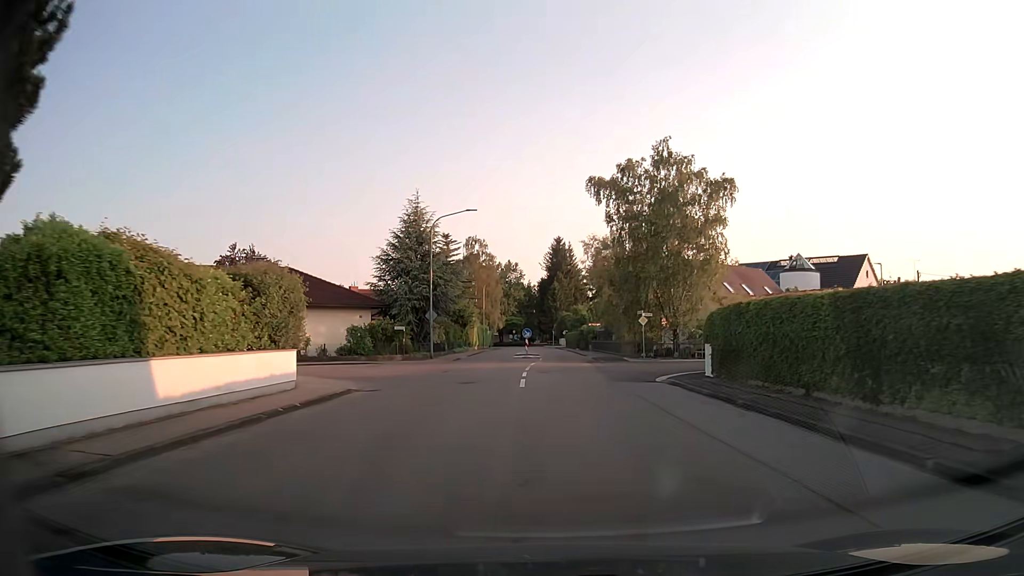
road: tertiary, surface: asphalt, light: Day
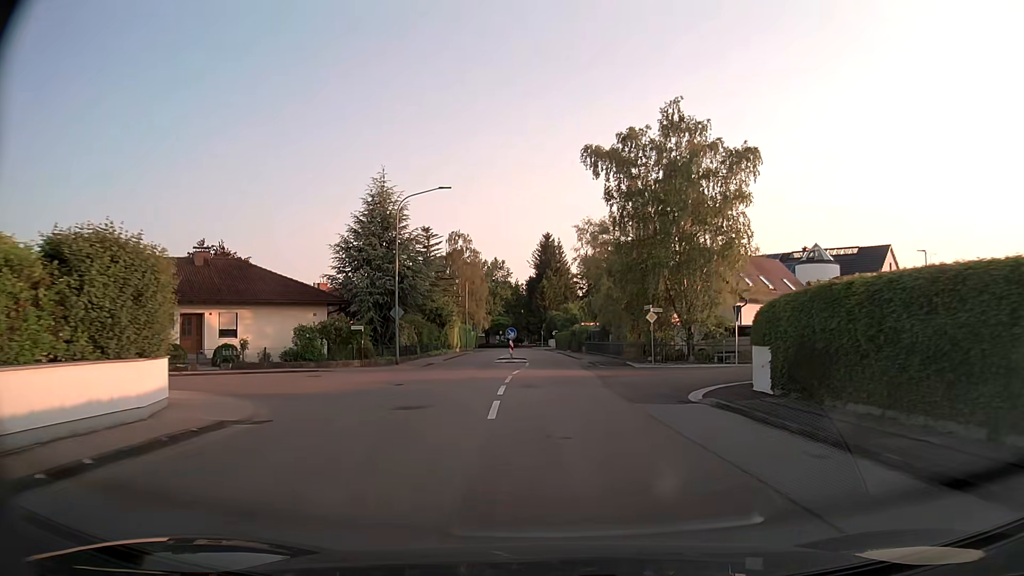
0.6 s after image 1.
(+0.1, +7.0) m; +1°
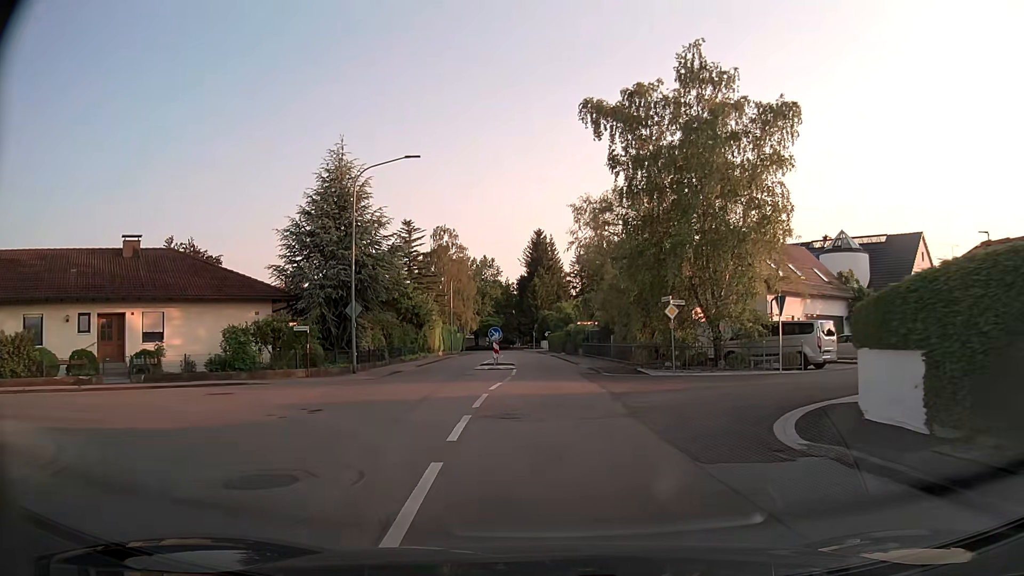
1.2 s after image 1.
(0.0, +7.0) m; 0°
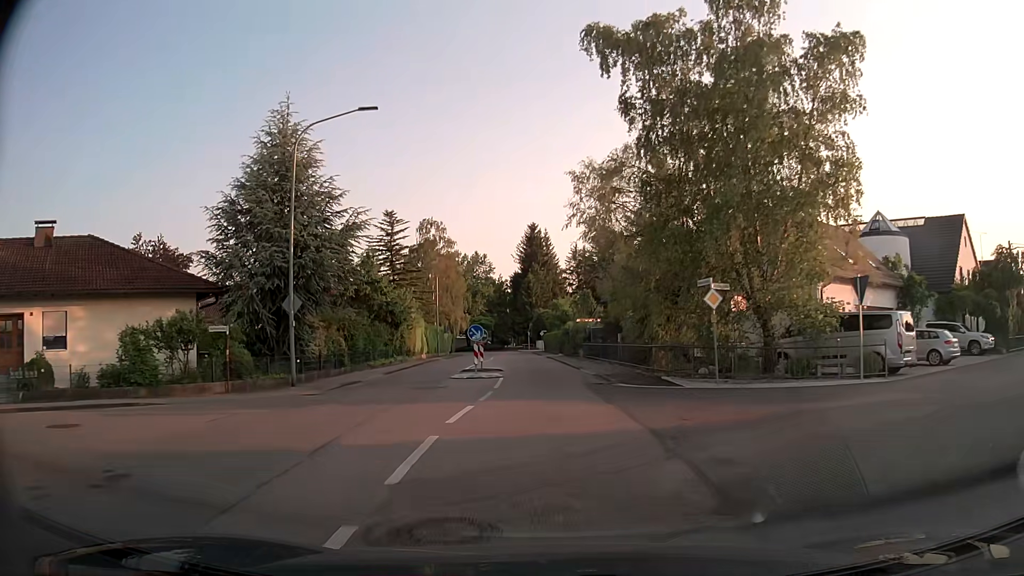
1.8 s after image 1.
(+0.1, +6.9) m; +1°
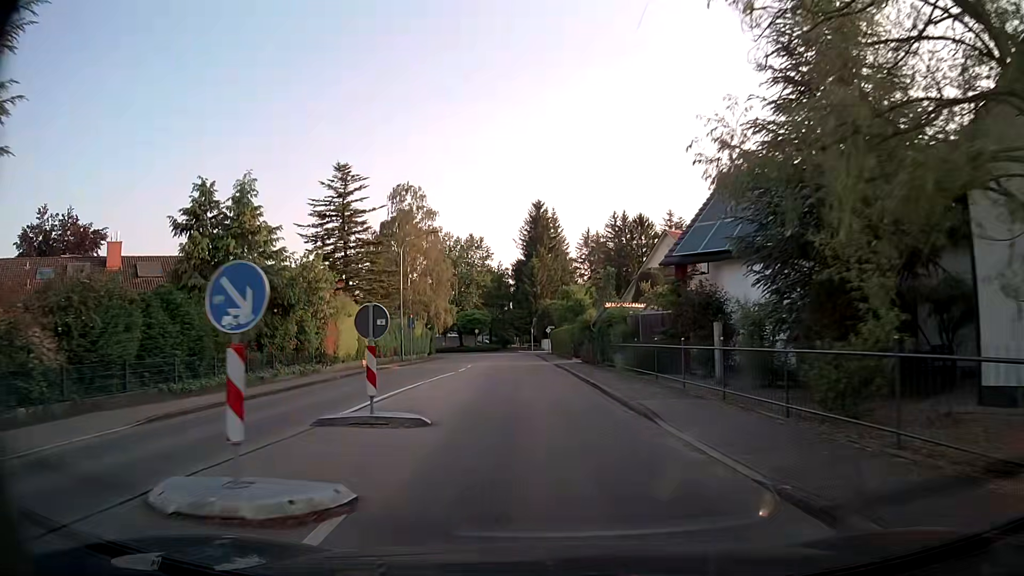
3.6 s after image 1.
(-0.1, +20.8) m; 0°
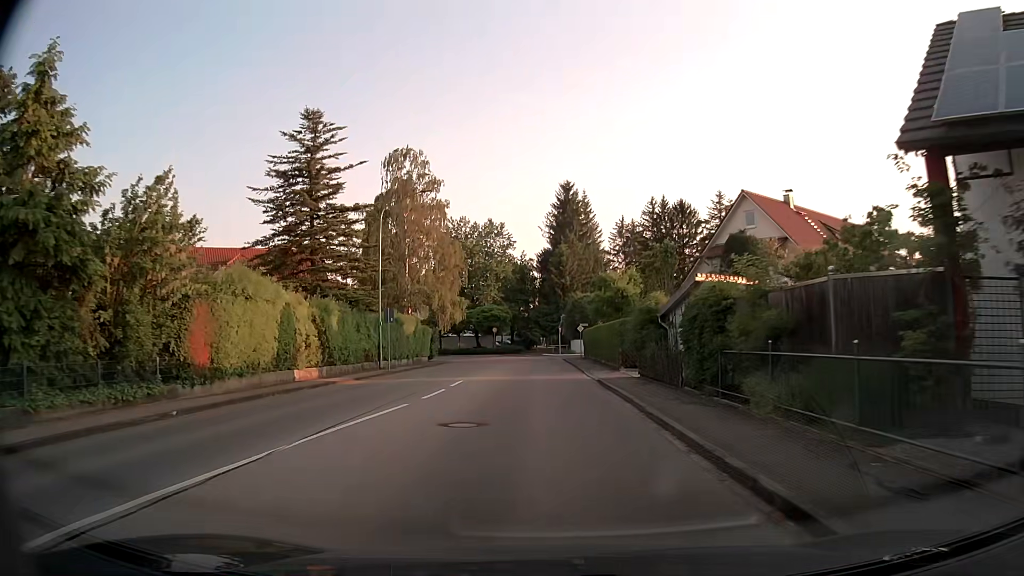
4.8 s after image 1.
(-0.4, +14.3) m; -2°
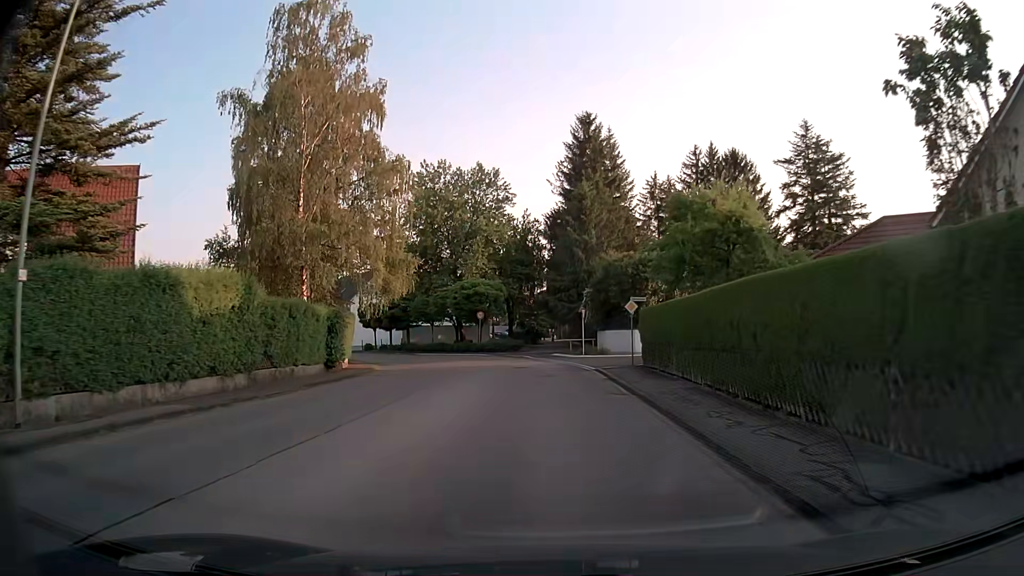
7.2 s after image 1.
(-0.7, +27.7) m; -2°
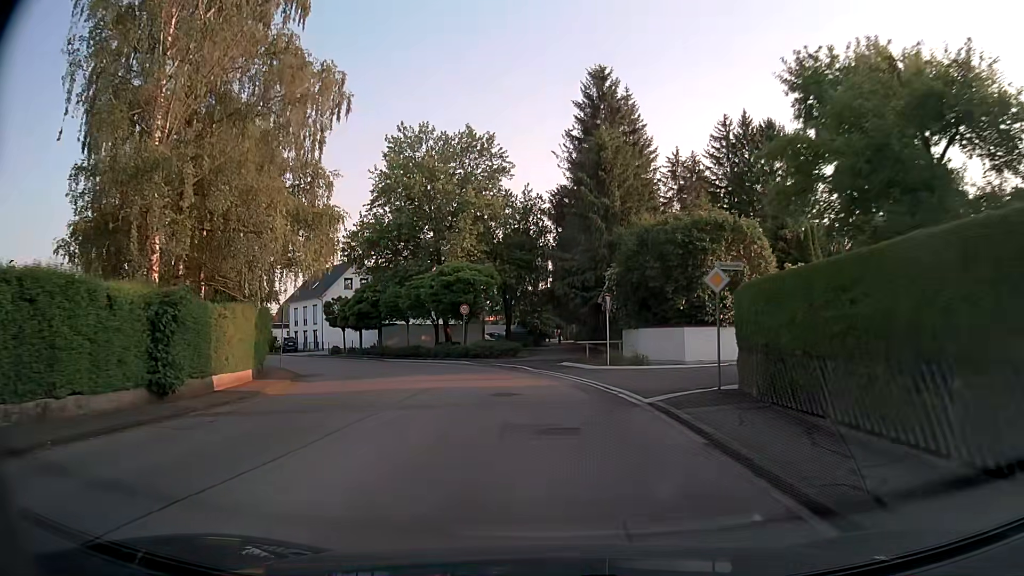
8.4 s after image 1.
(0.0, +13.2) m; 0°
(0, +10) (-2, +20) (-5, +29) (-9, +38) (-16, +46) (-22, +54) (-29, +61) (-35, +69) (-41, +77) (-48, +84) m
